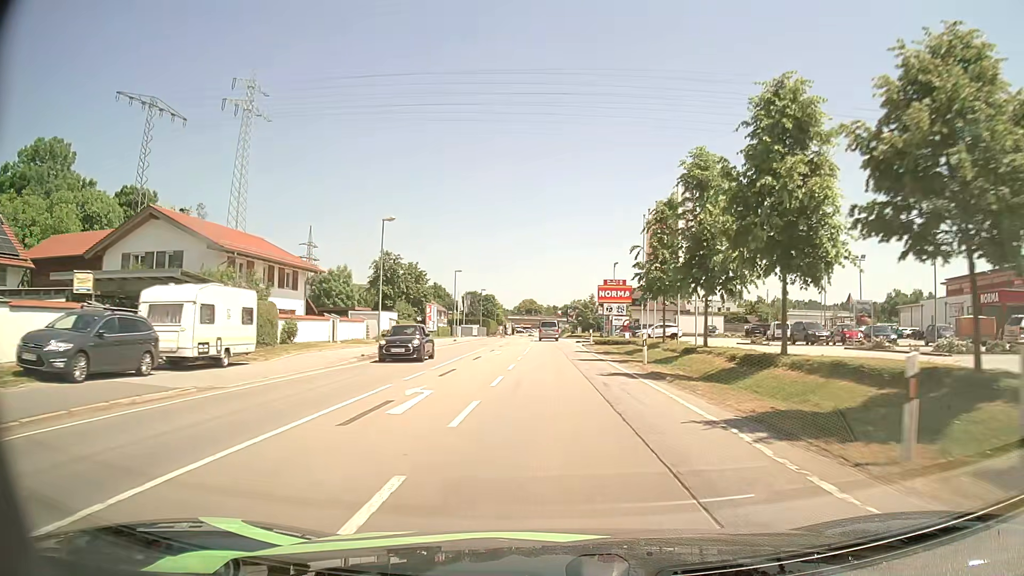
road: primary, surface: asphalt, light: Day
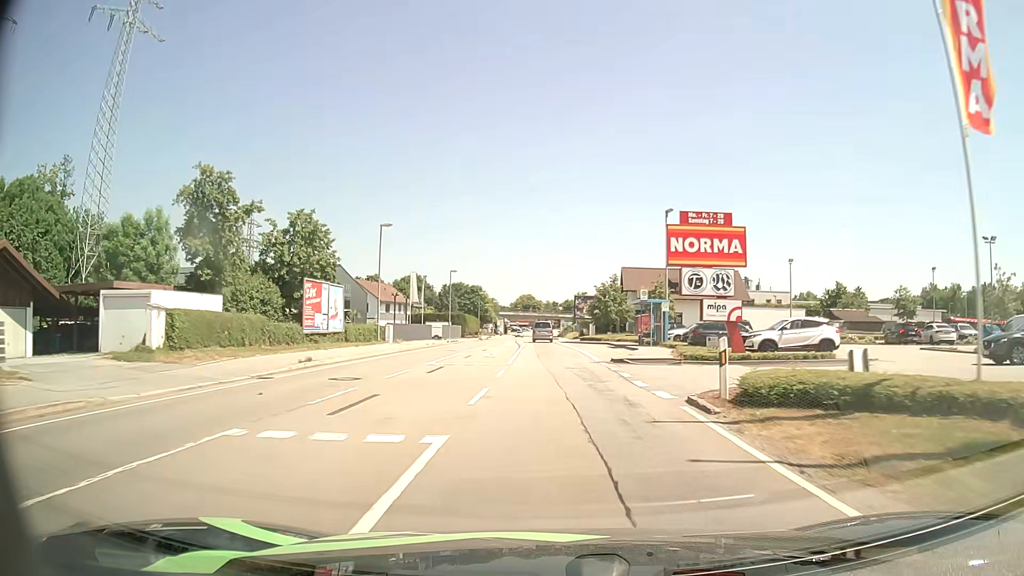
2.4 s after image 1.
(+0.1, +35.3) m; 0°
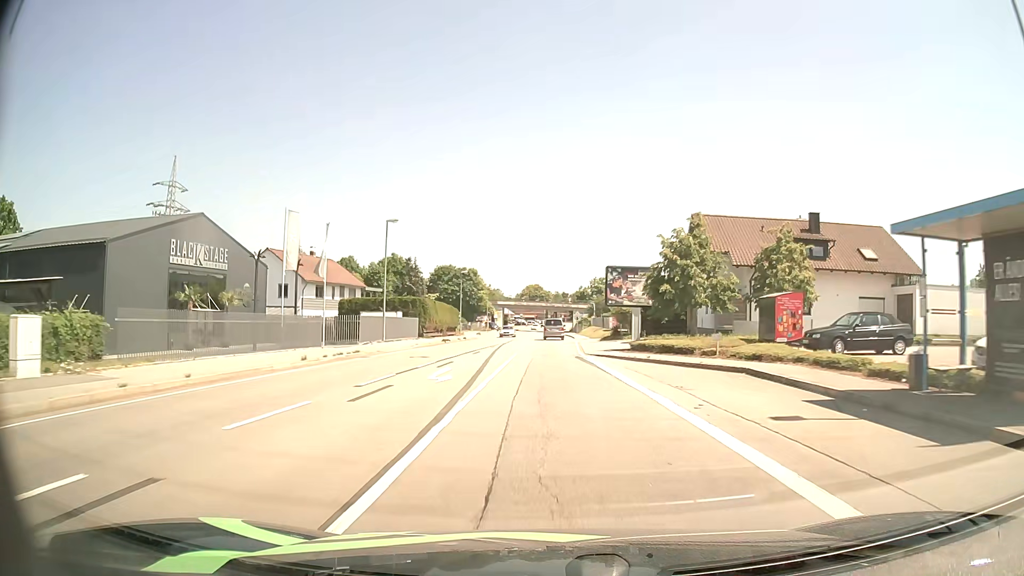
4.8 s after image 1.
(-0.2, +34.7) m; -1°
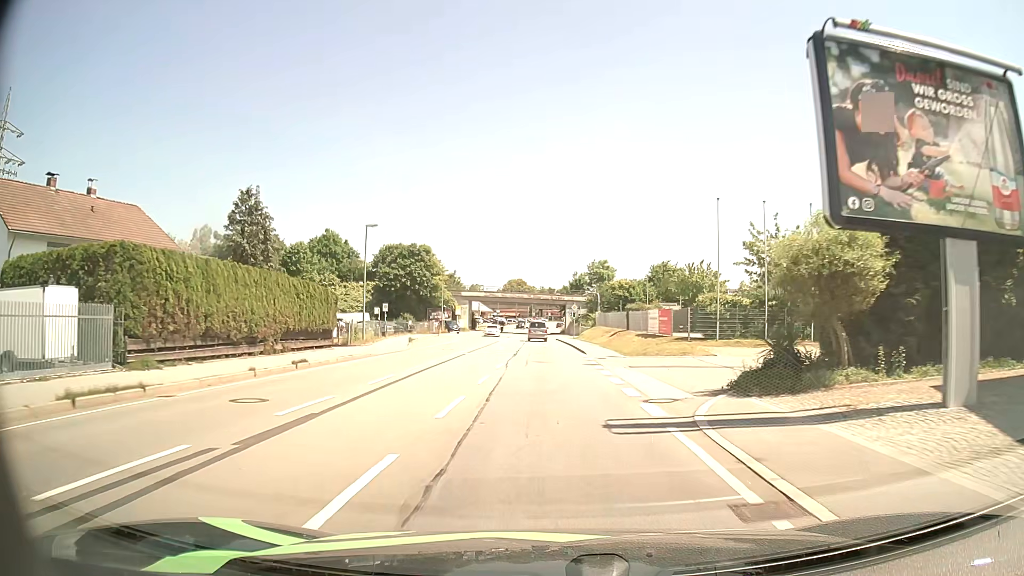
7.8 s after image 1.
(+0.2, +39.7) m; +1°
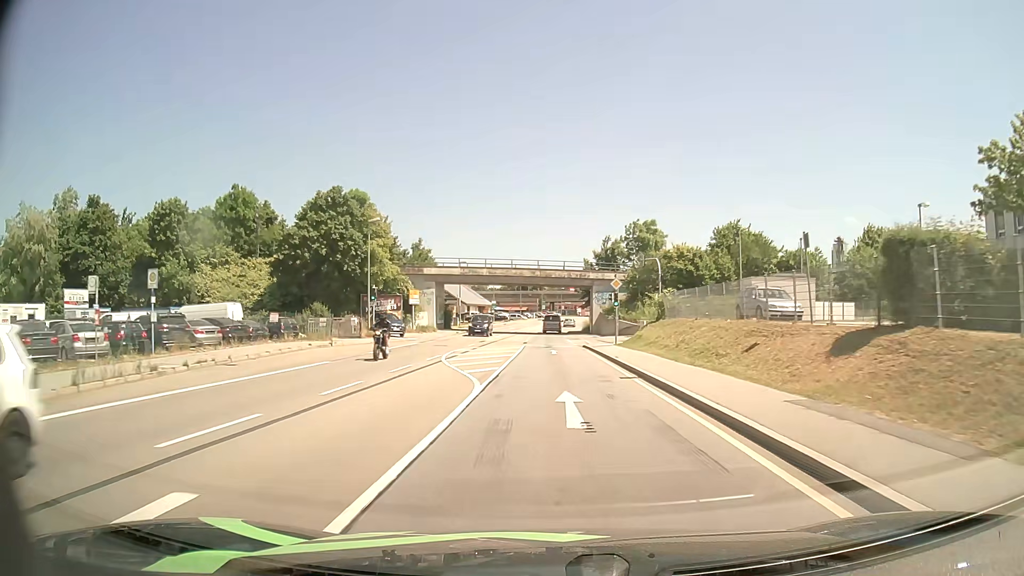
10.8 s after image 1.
(0.0, +40.0) m; 0°
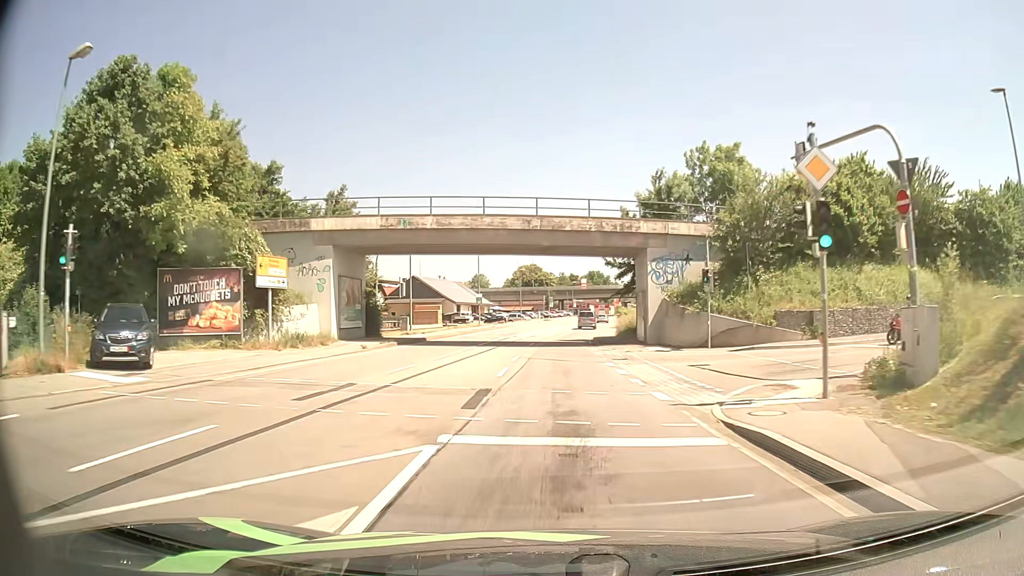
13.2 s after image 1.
(-0.1, +33.0) m; -1°
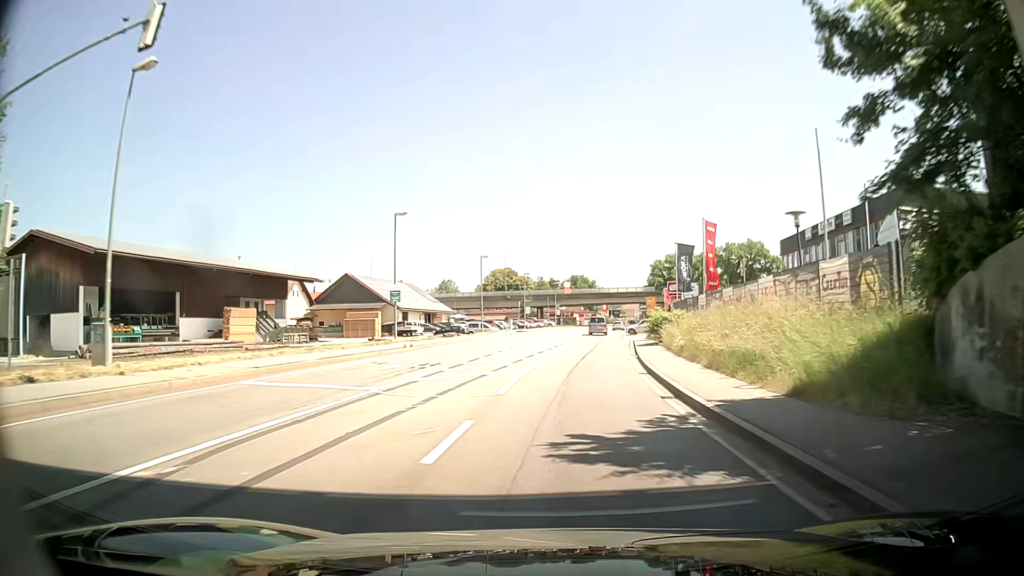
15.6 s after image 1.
(+0.1, +34.3) m; +1°
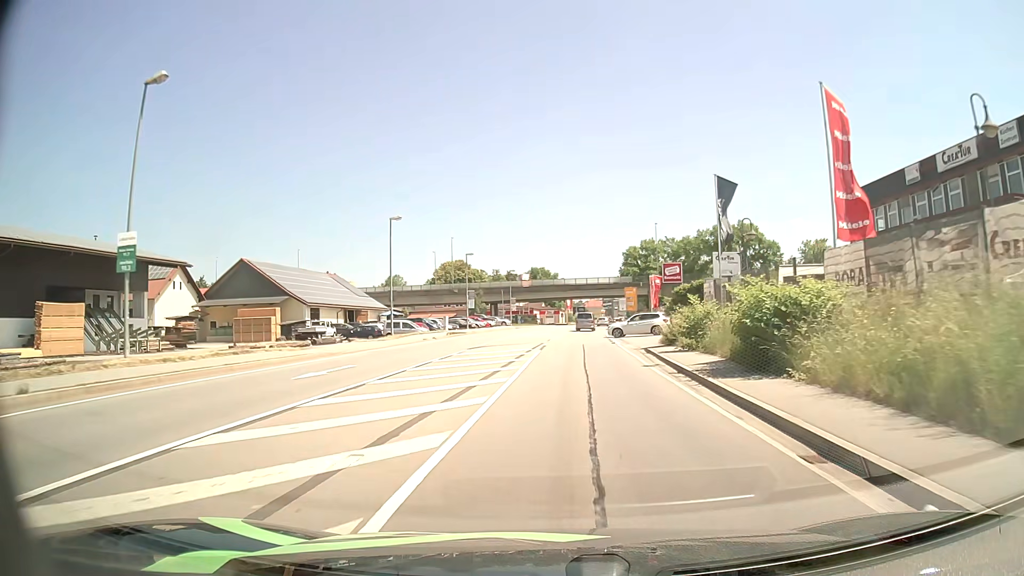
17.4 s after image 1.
(+0.9, +24.8) m; +4°
(0, +10) (0, +20) (+1, +30) (+1, +40) (+2, +50) (+2, +60) (+3, +70) (+4, +80) (+5, +90) (+7, +100) m
